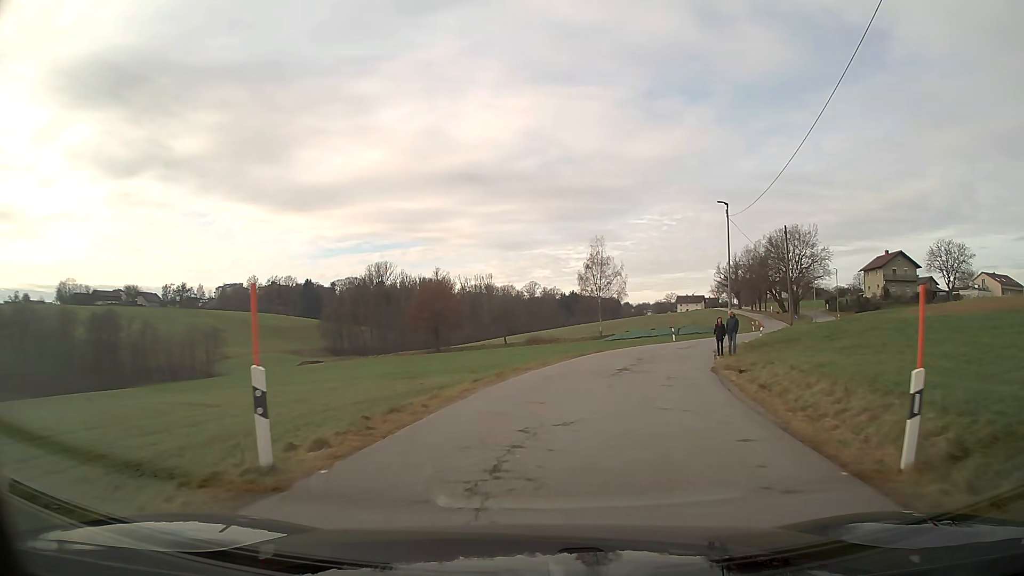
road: unclassified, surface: asphalt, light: Day
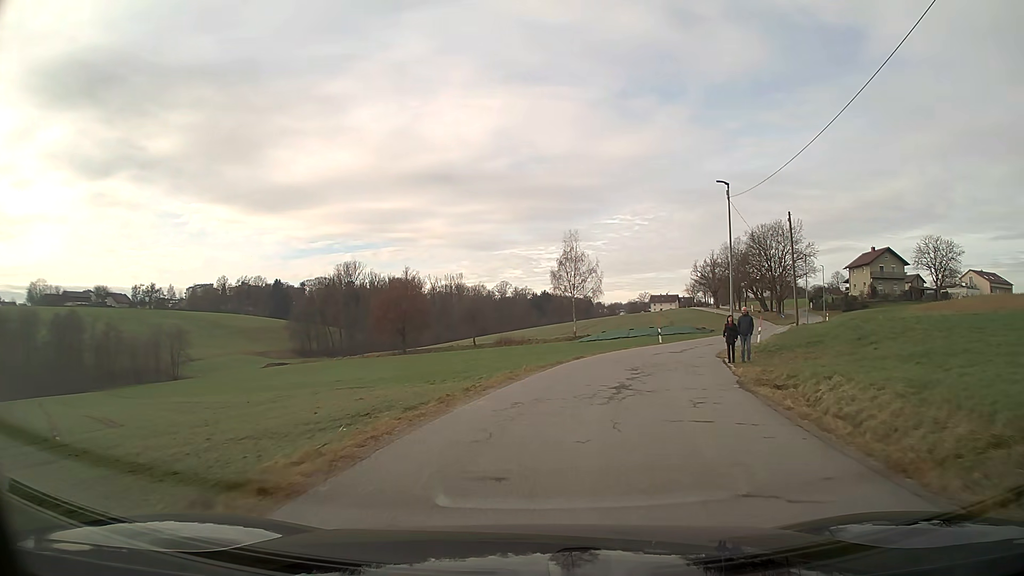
(+0.1, +5.6) m; +2°
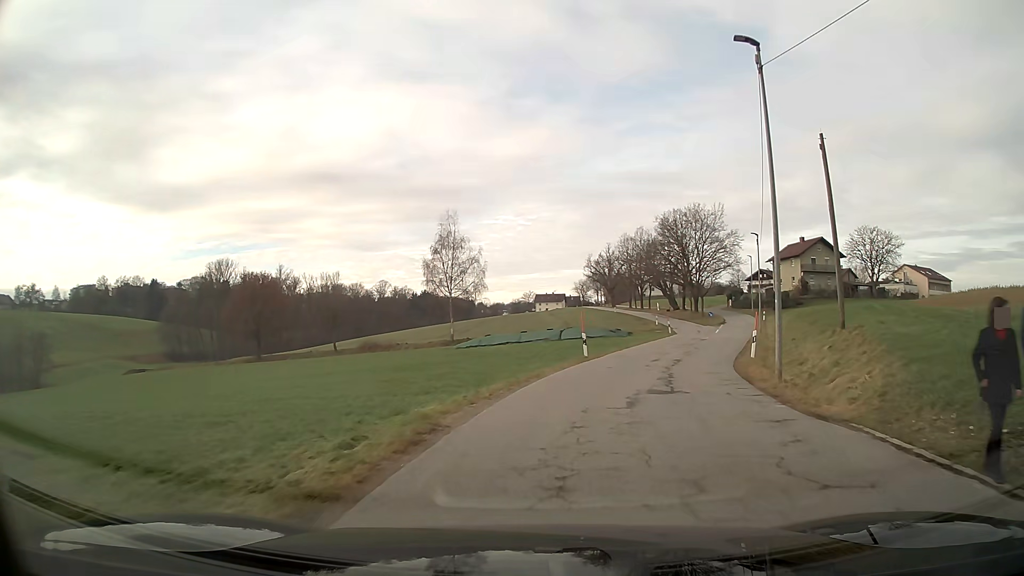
(+1.5, +17.5) m; +11°
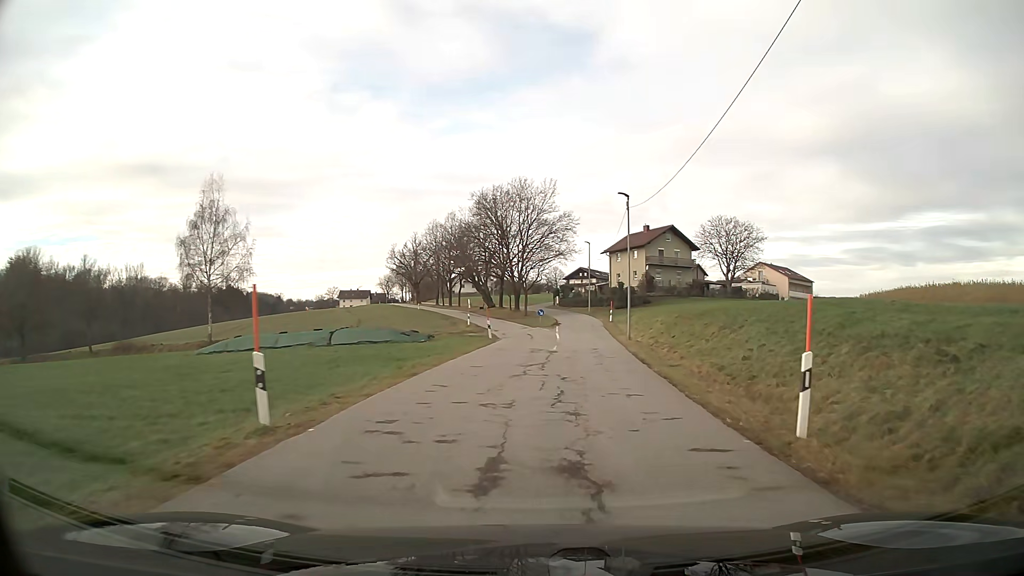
(+2.6, +18.0) m; +16°
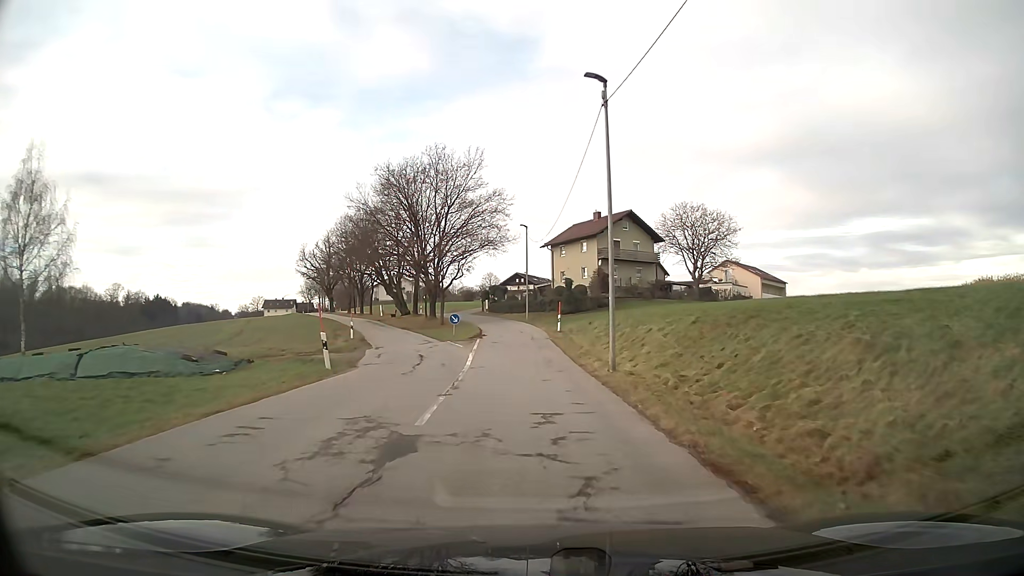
(+0.9, +19.1) m; +4°
